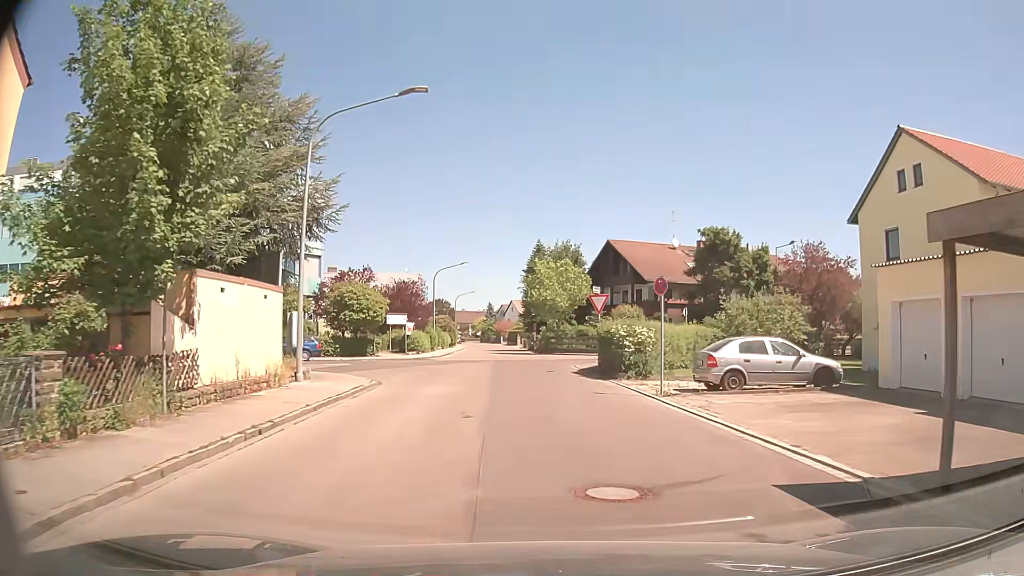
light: Day
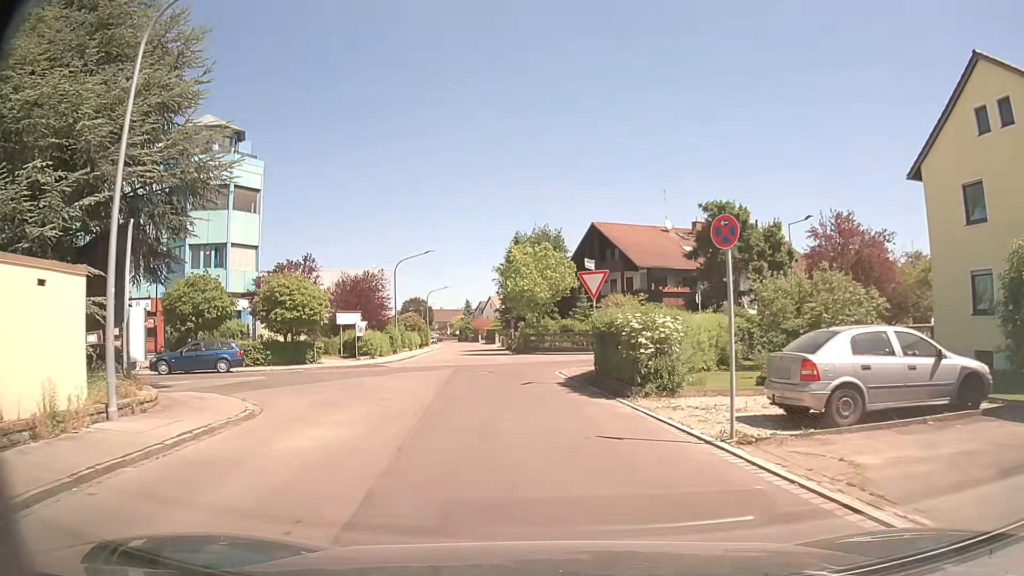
(+0.1, +7.6) m; +3°
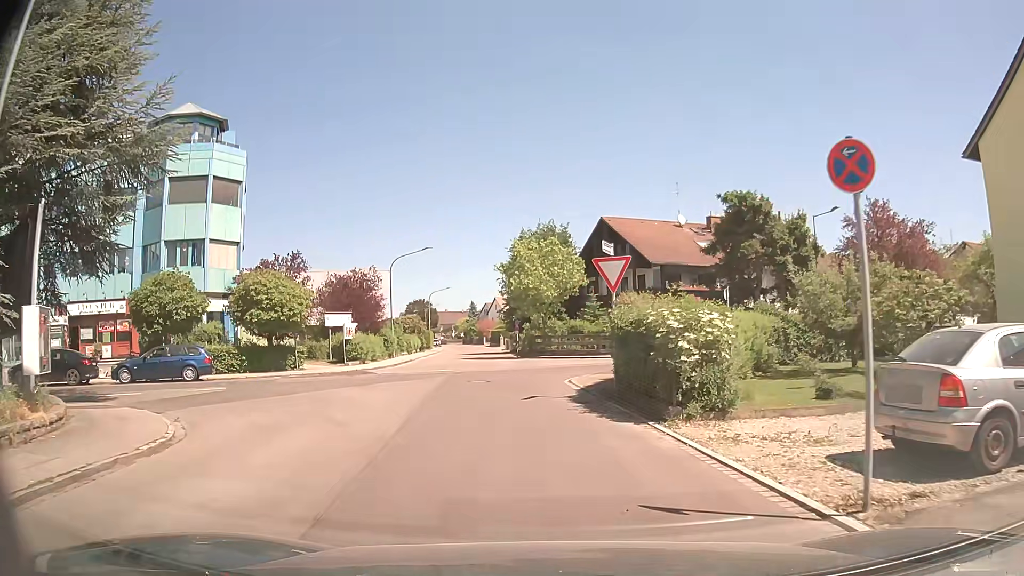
(-0.1, +3.5) m; -2°
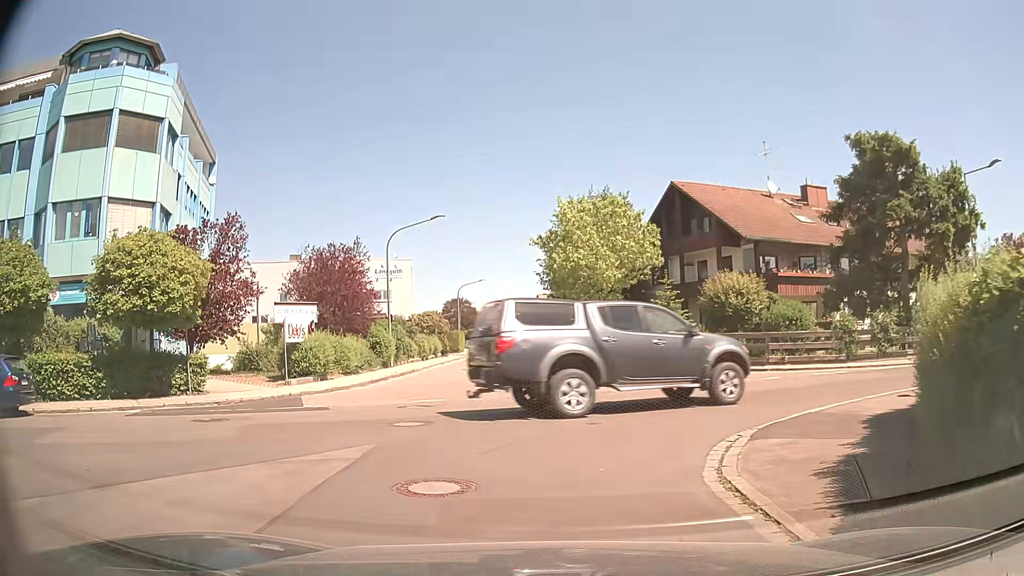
(-0.4, +12.9) m; -4°
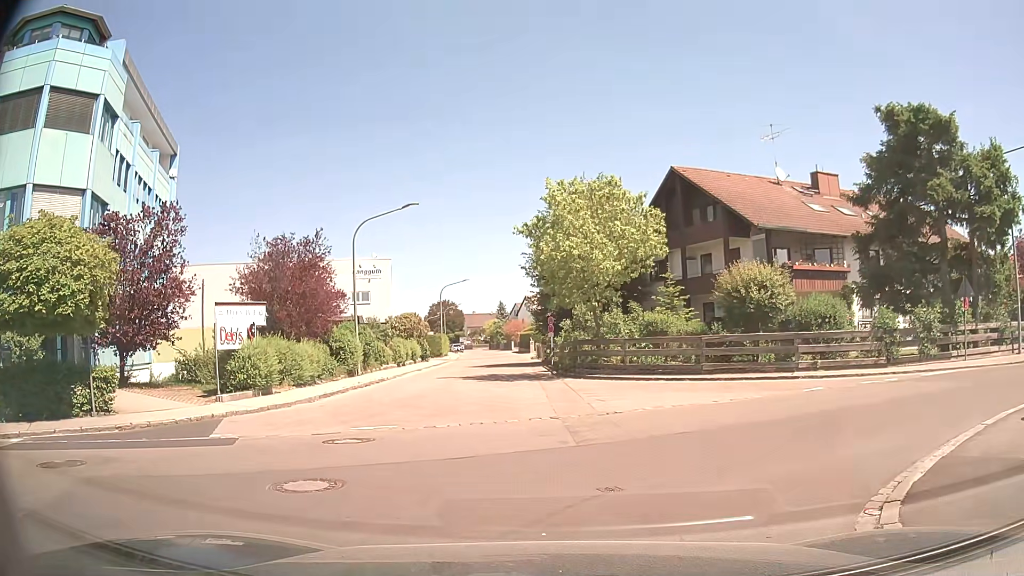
(+0.1, +3.9) m; +3°
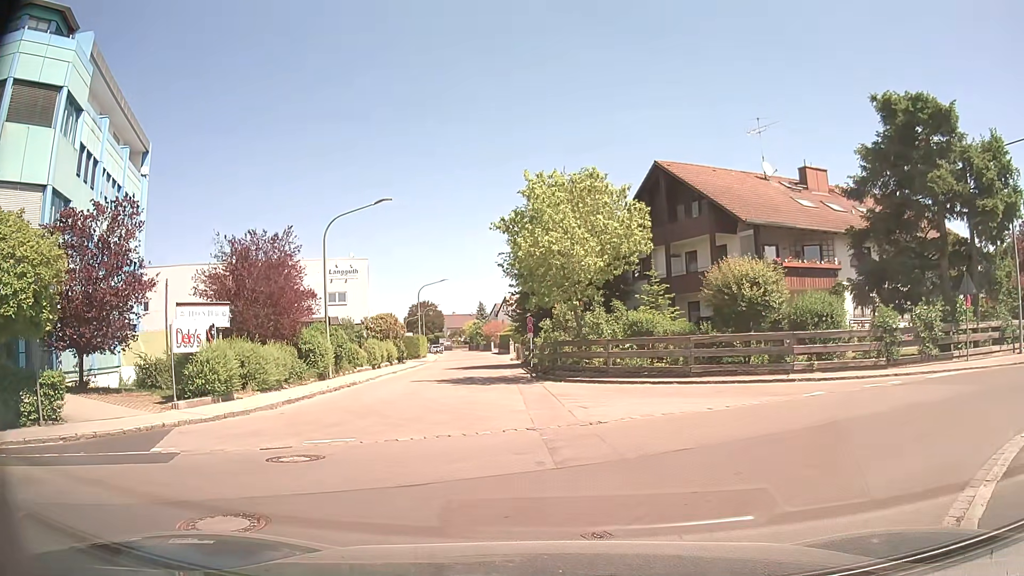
(0.0, +1.3) m; 0°
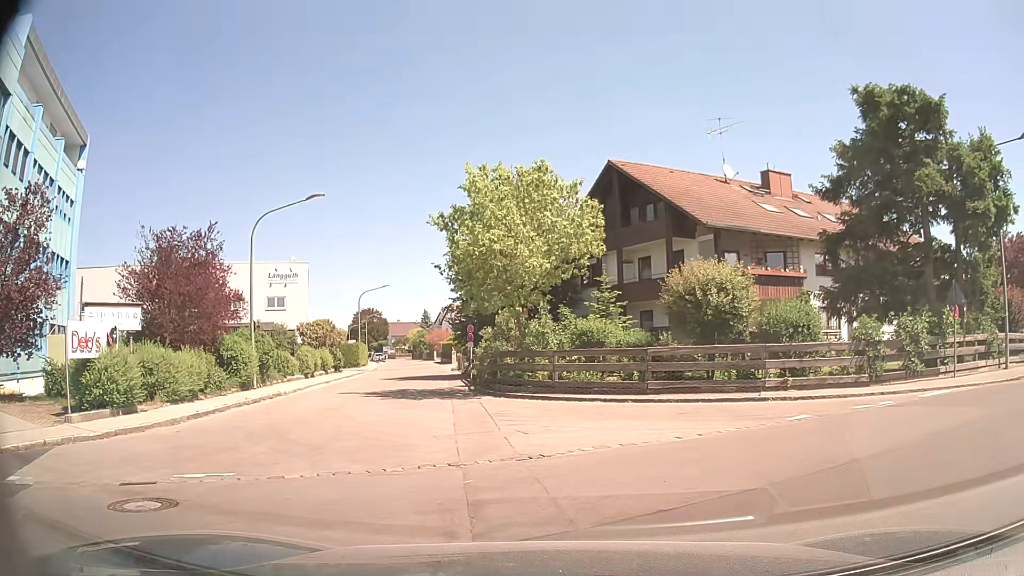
(0.0, +2.5) m; +3°
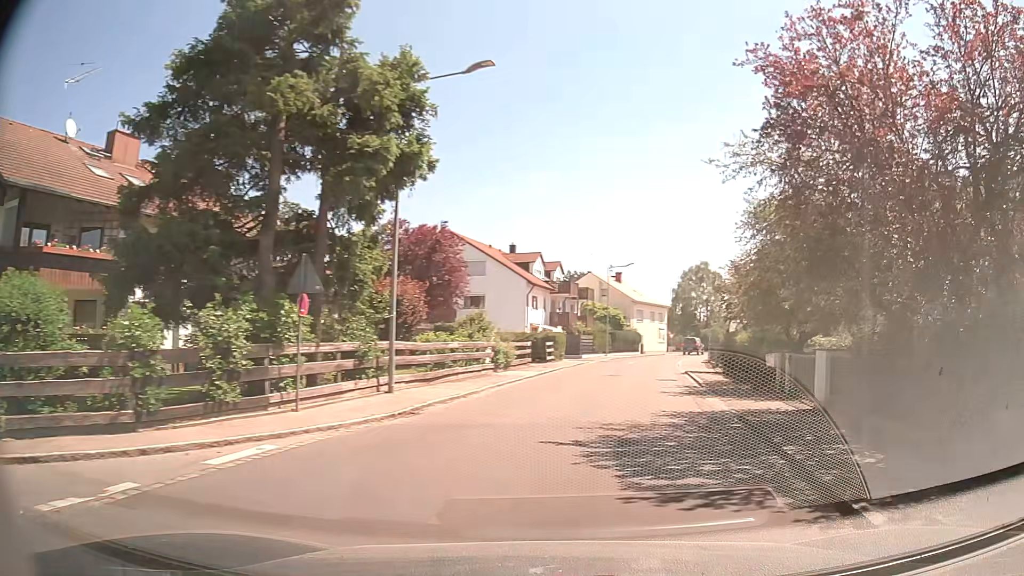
(+3.9, +7.9) m; +54°
